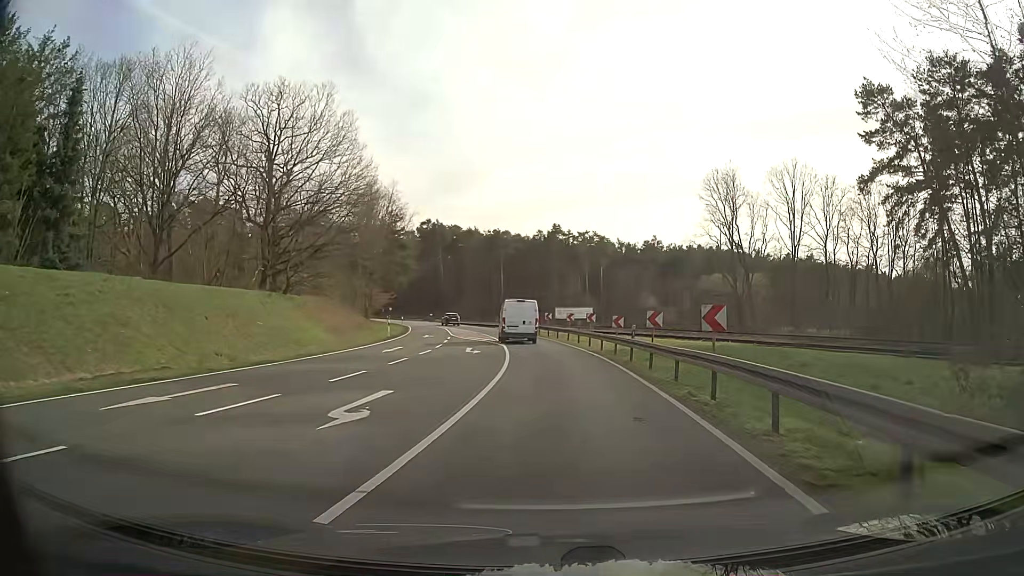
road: primary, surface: asphalt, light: Day
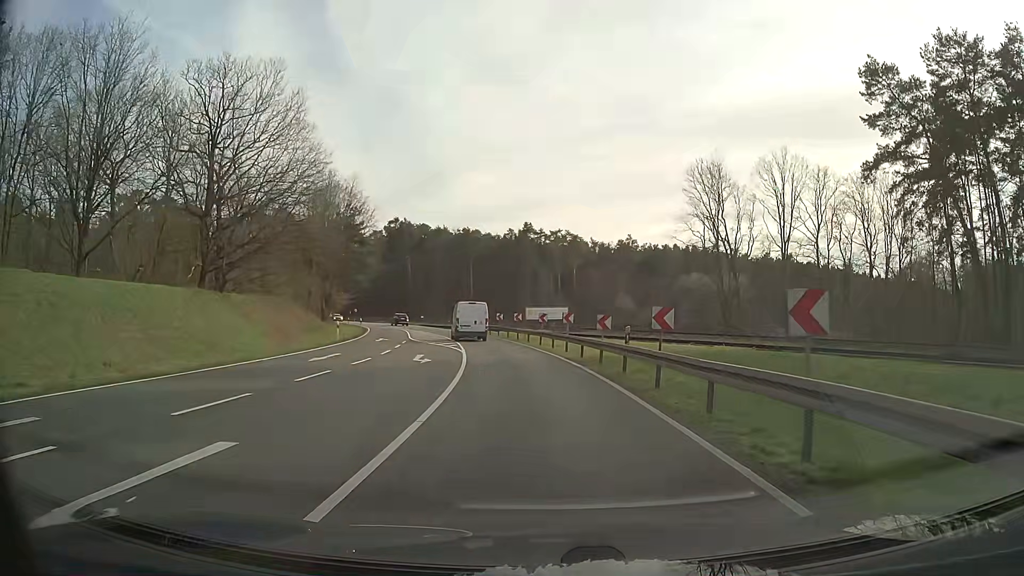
(+0.1, +6.4) m; +2°
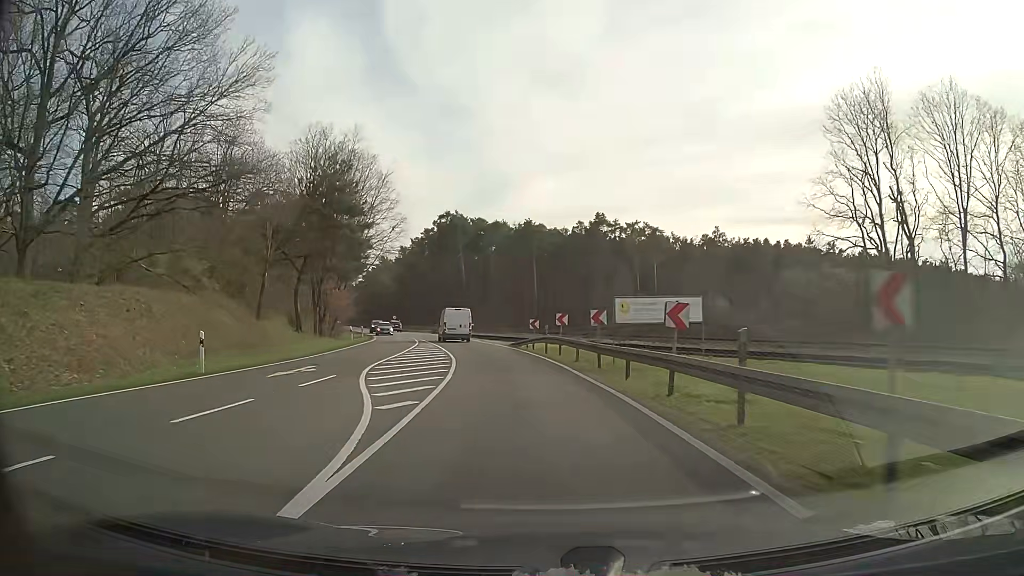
(-1.0, +26.6) m; -6°
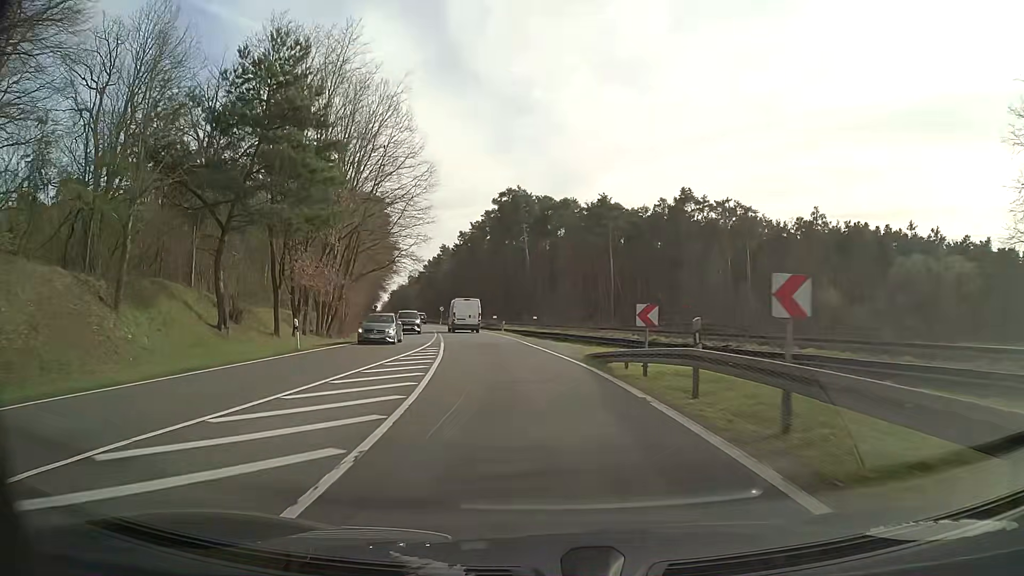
(-1.1, +21.7) m; -6°
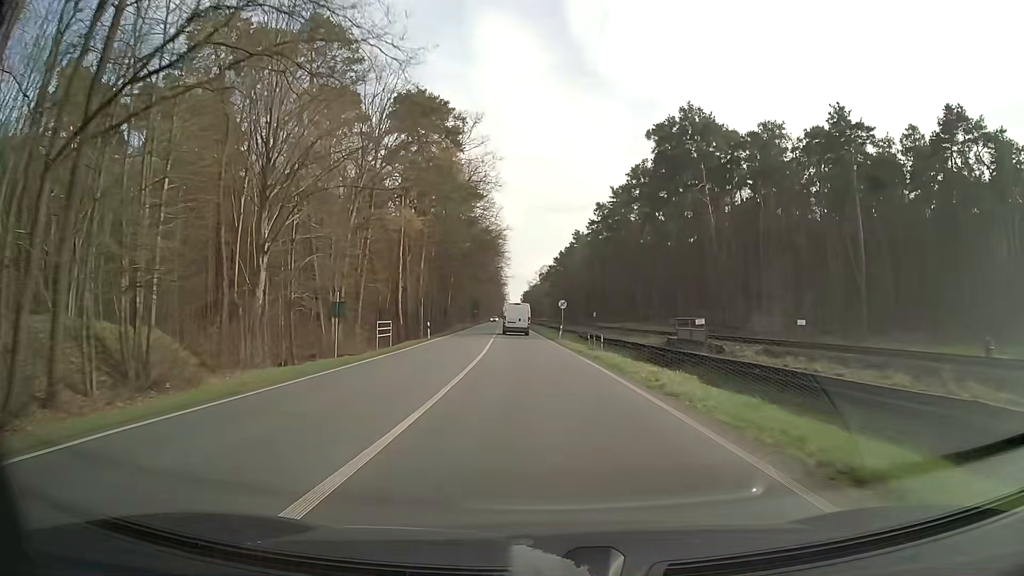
(-6.3, +53.0) m; -12°
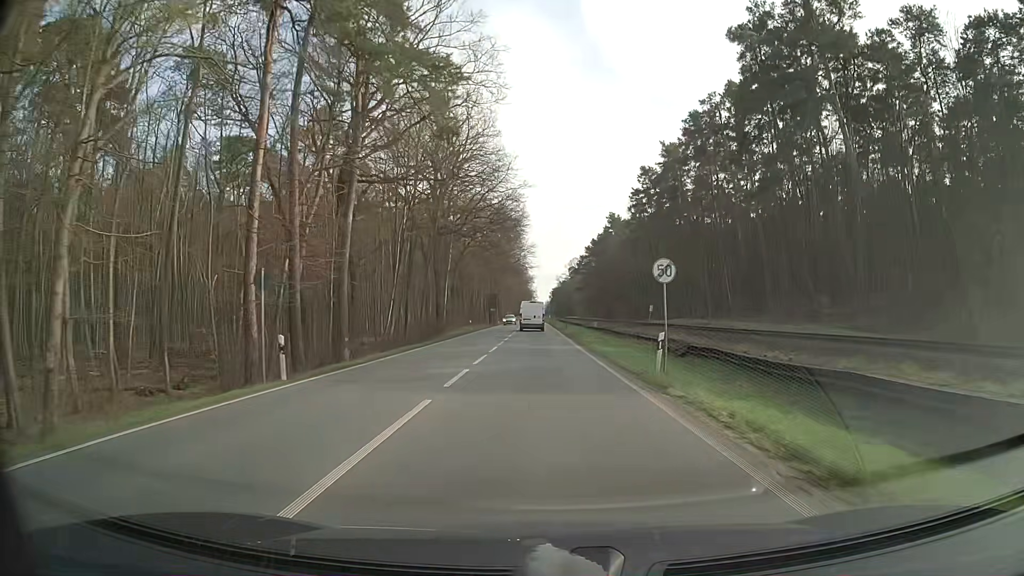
(-0.7, +31.8) m; -2°
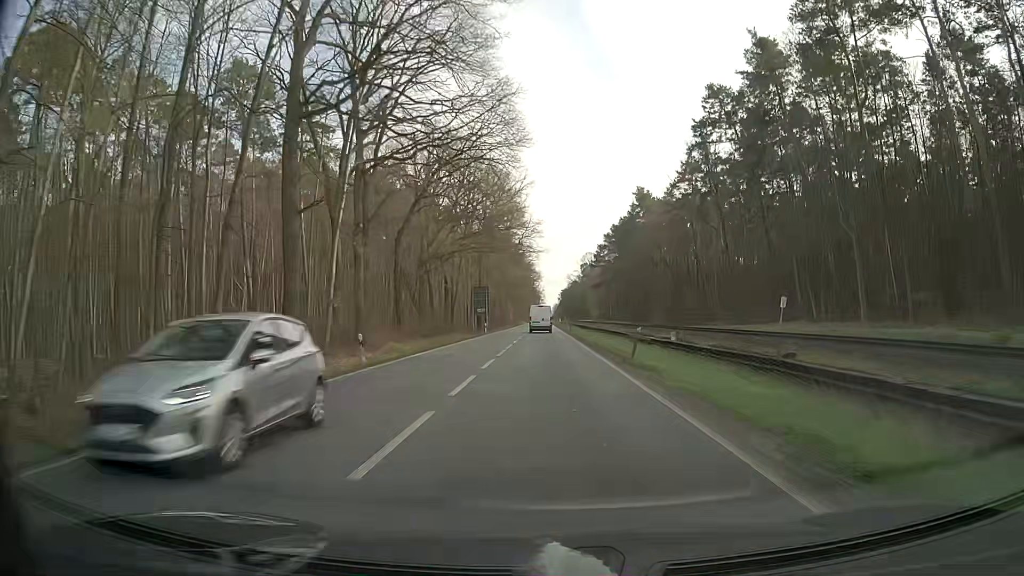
(-0.7, +43.4) m; -1°
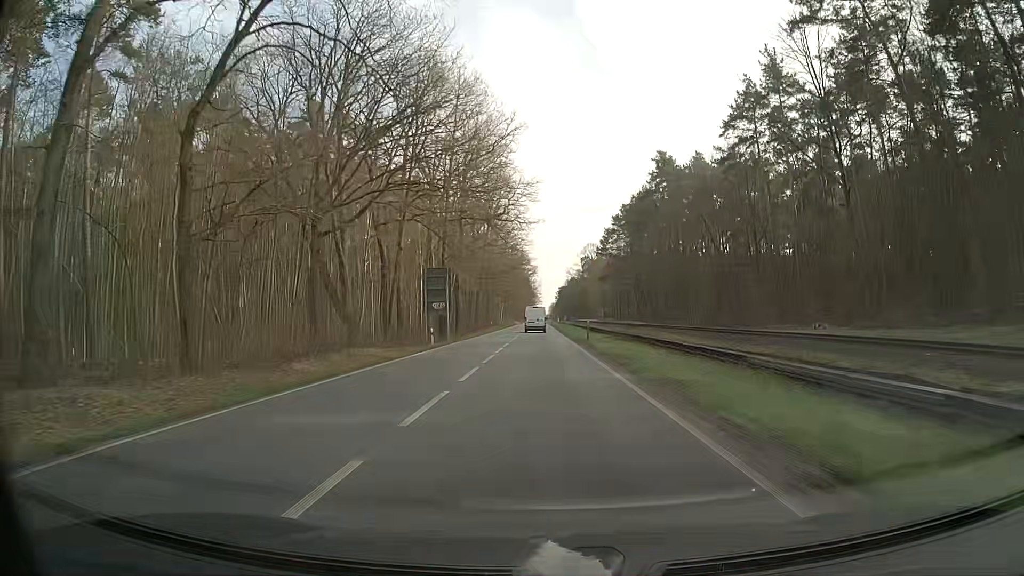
(+0.3, +33.5) m; +1°
(0, +10) (0, +20) (0, +30) (0, +40) (0, +50) (0, +60) (0, +70) (0, +80) (0, +90) (0, +100) m
